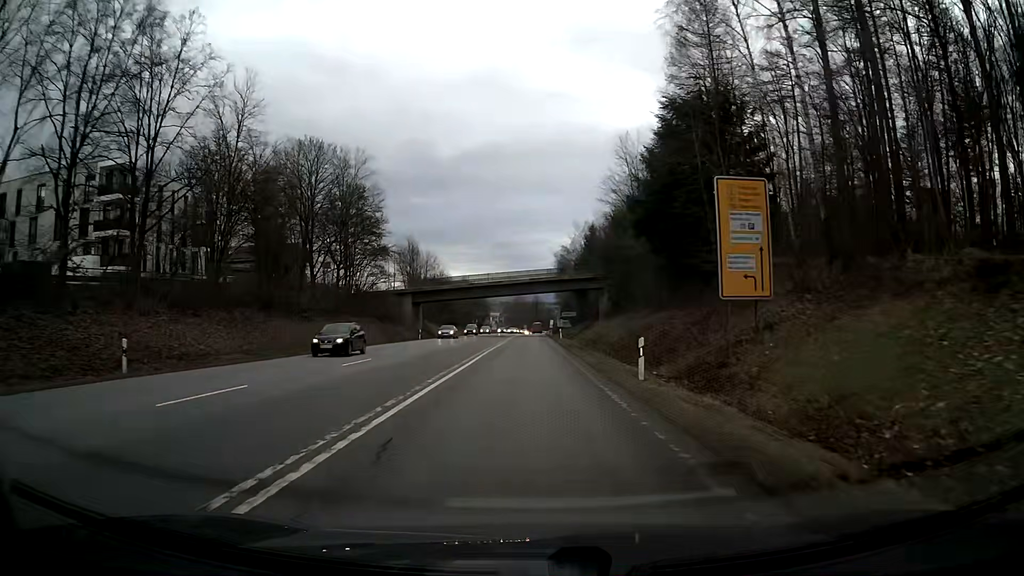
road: secondary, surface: asphalt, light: Day
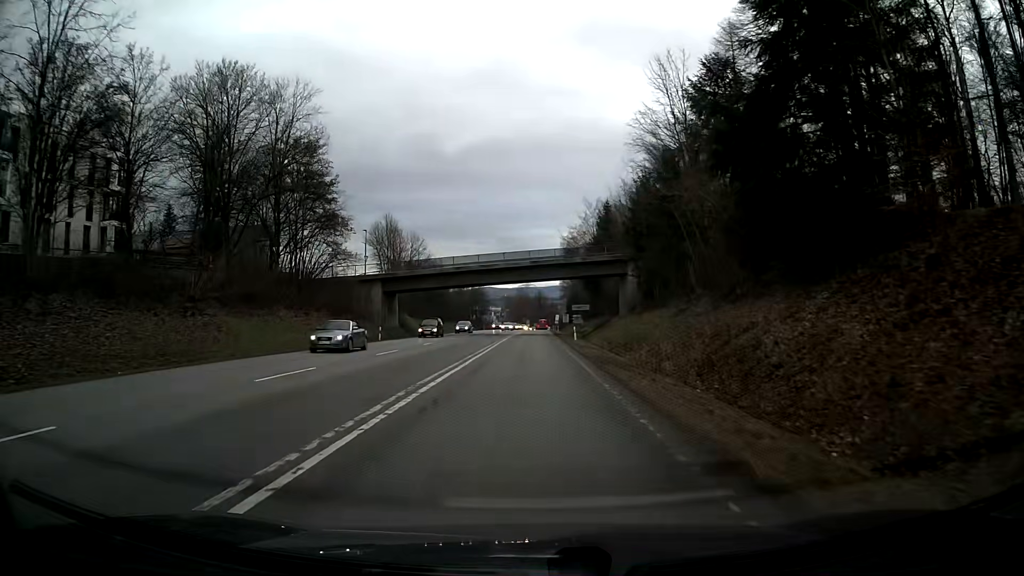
(0.0, +18.5) m; 0°
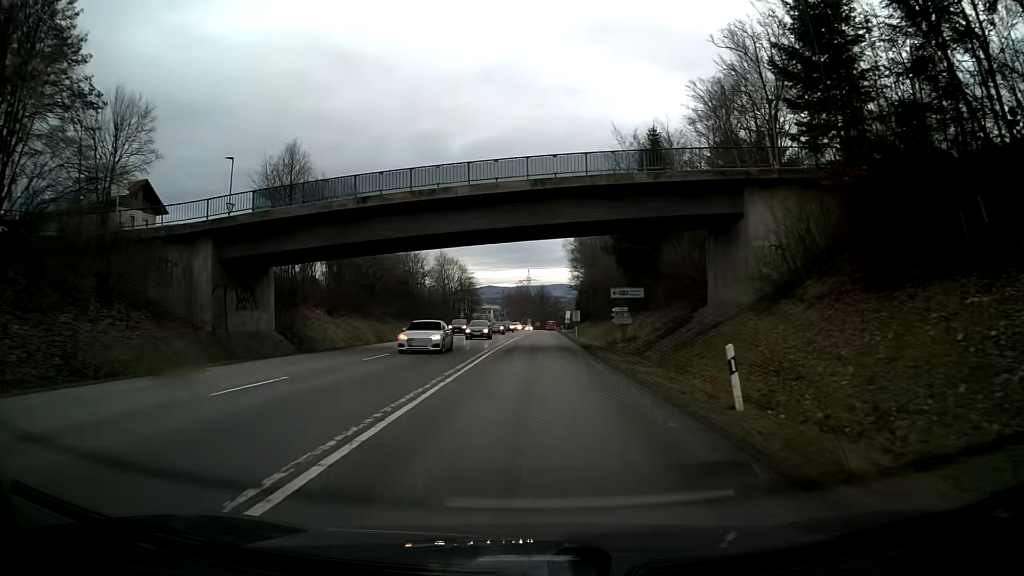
(0.0, +37.2) m; 0°
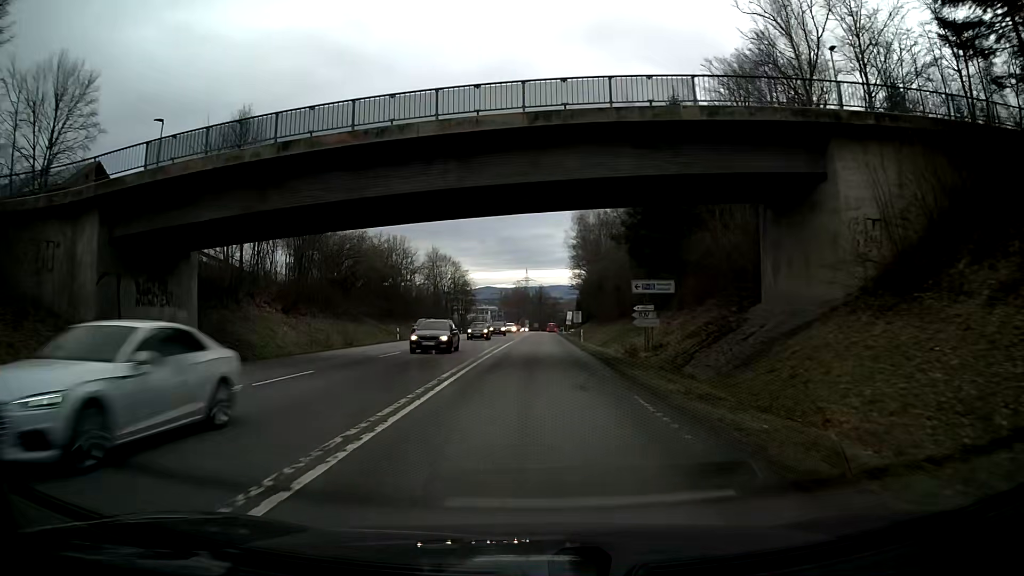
(0.0, +9.4) m; 0°
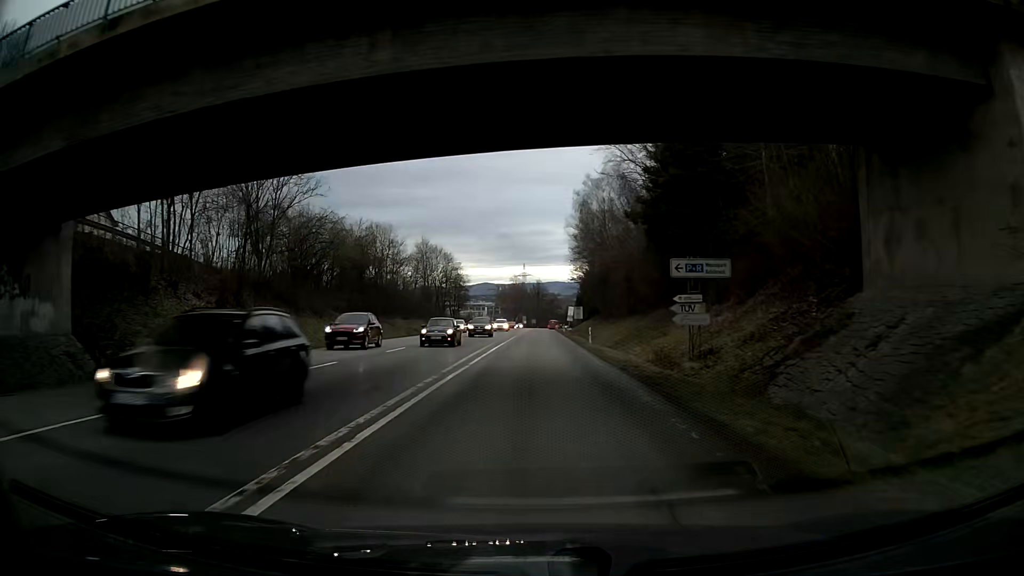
(0.0, +9.4) m; 0°
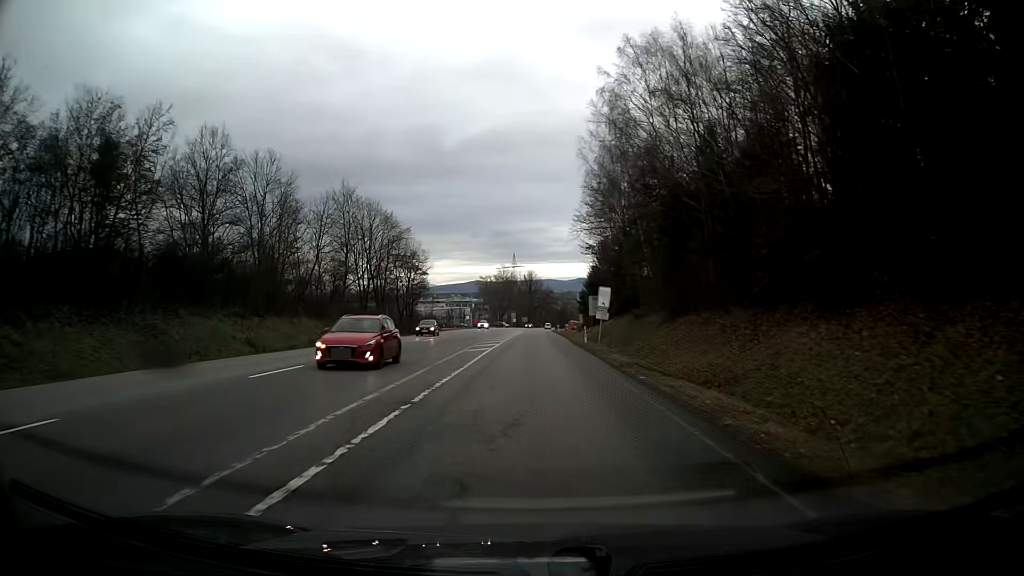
(+0.6, +47.0) m; +1°
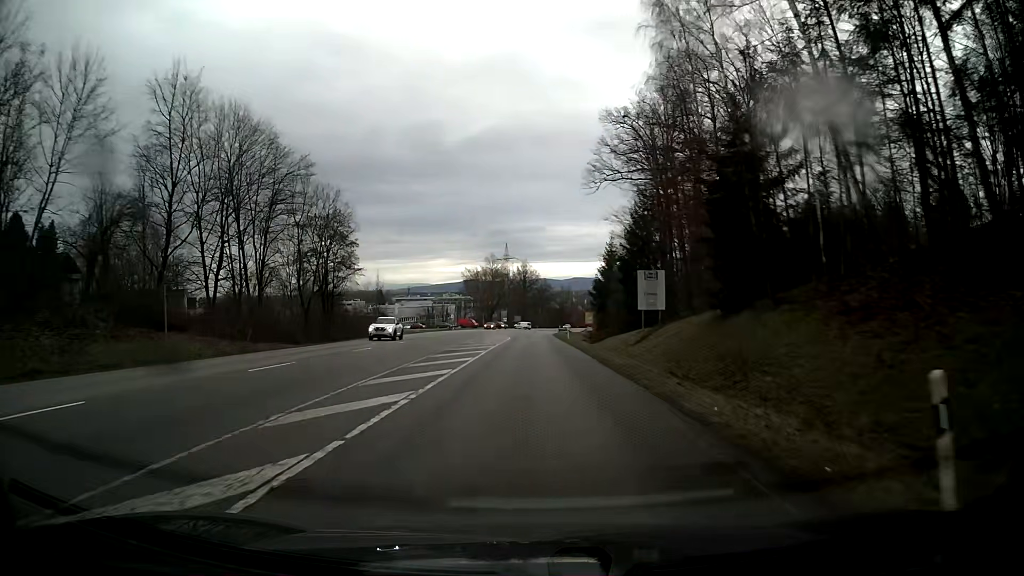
(0.0, +37.7) m; 0°
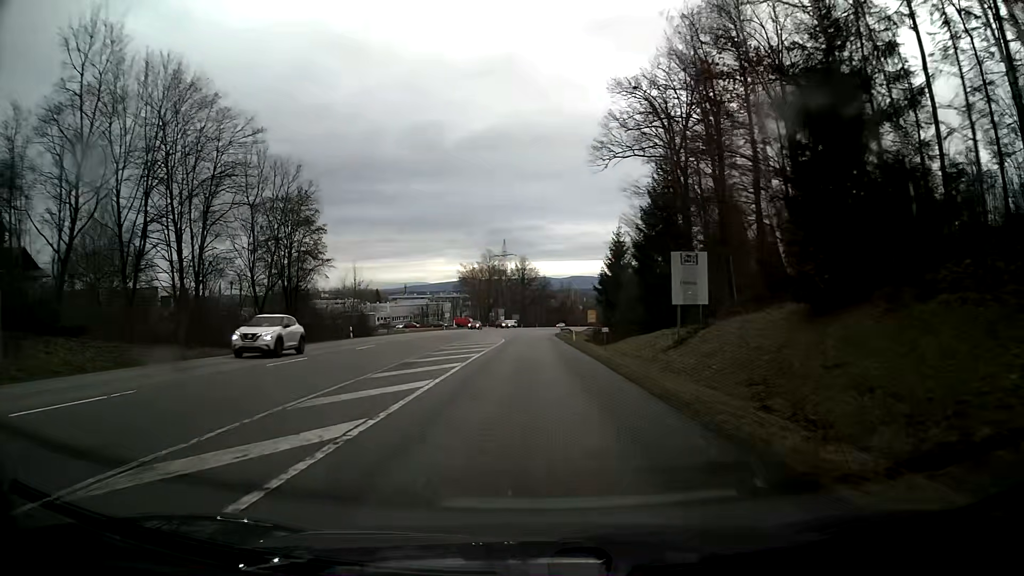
(0.0, +9.5) m; +1°
